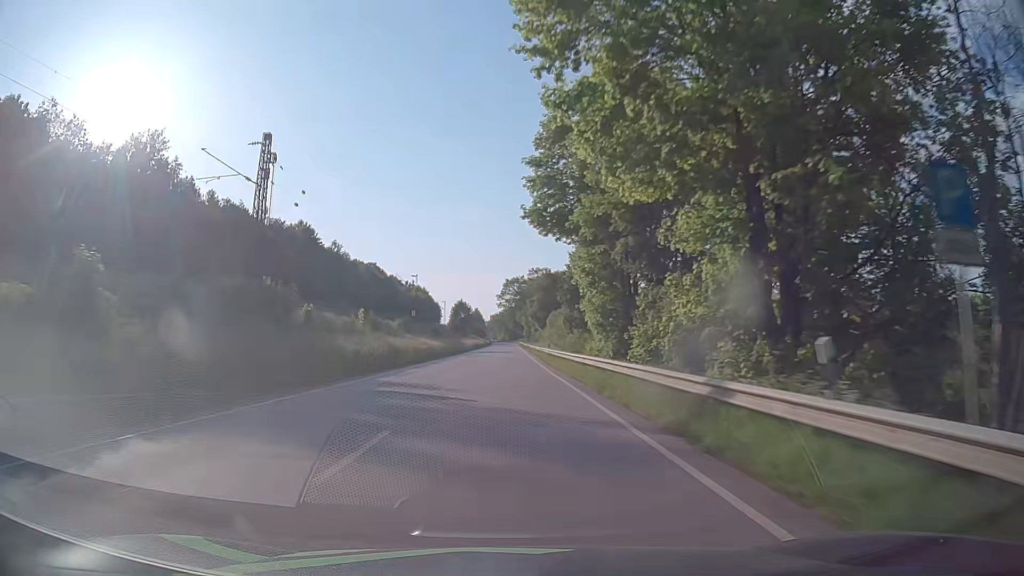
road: primary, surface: asphalt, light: Day
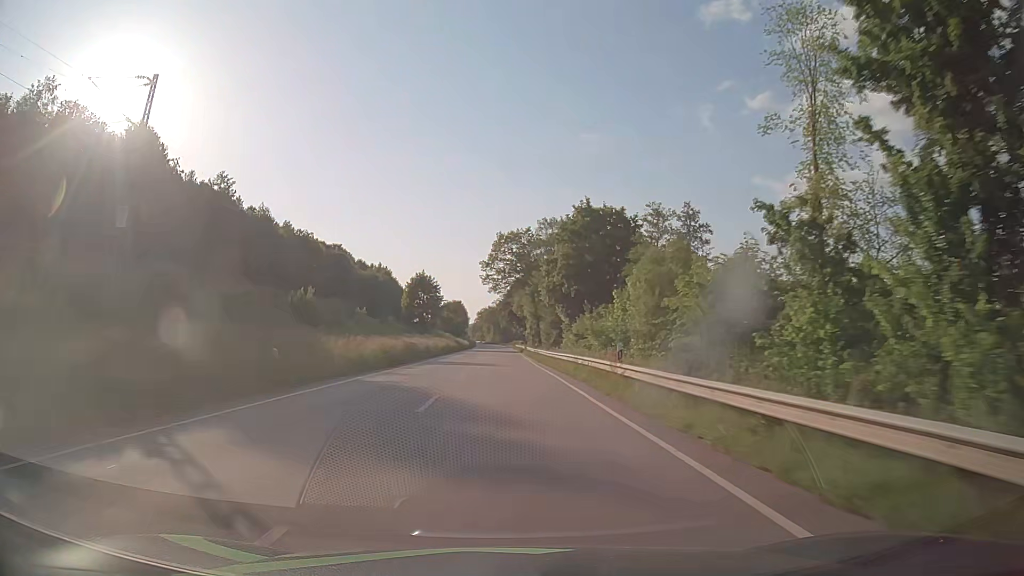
(+0.4, +78.9) m; +1°
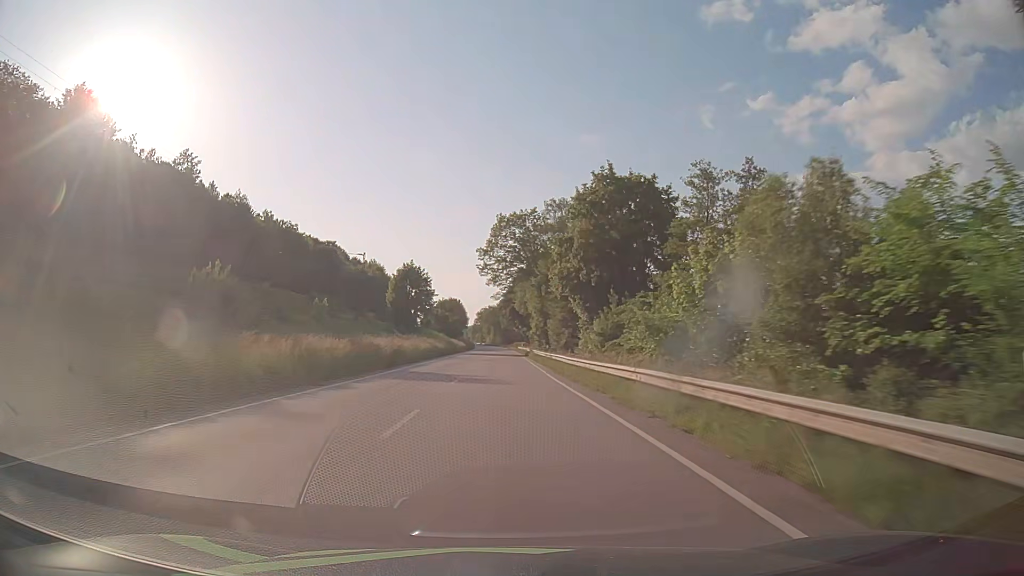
(0.0, +15.8) m; 0°
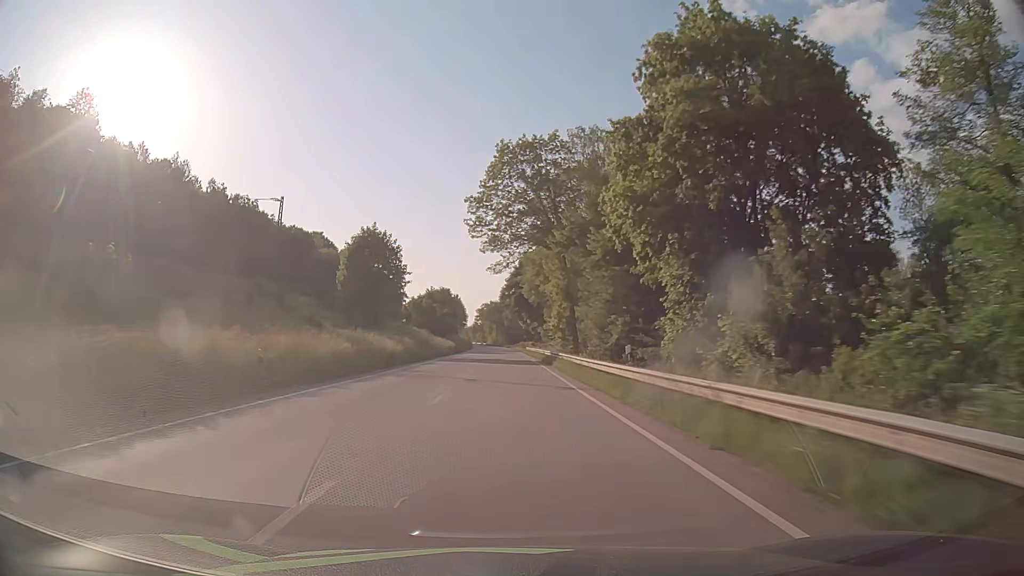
(0.0, +31.6) m; 0°
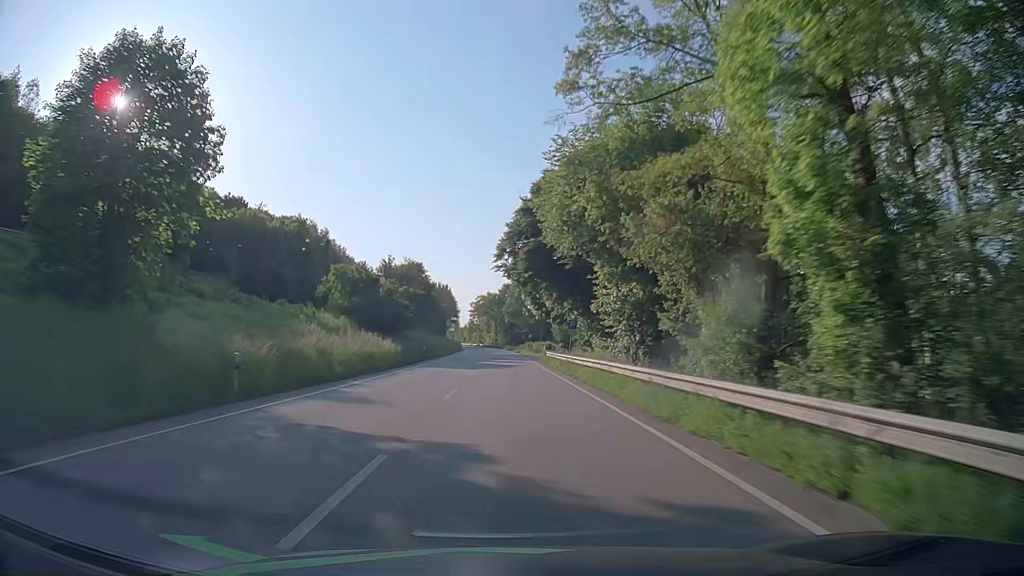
(-0.1, +47.3) m; 0°
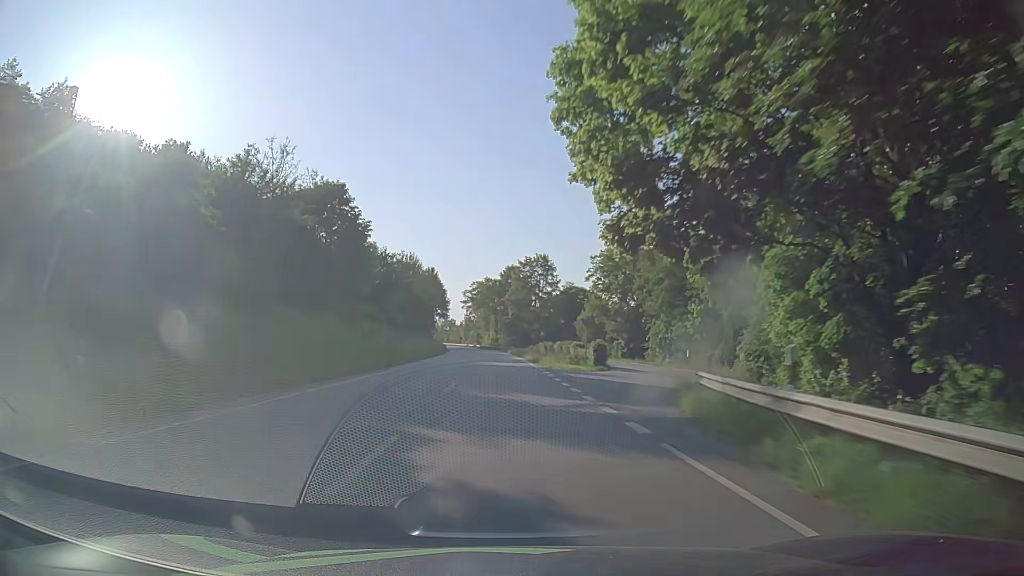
(-0.1, +47.4) m; 0°
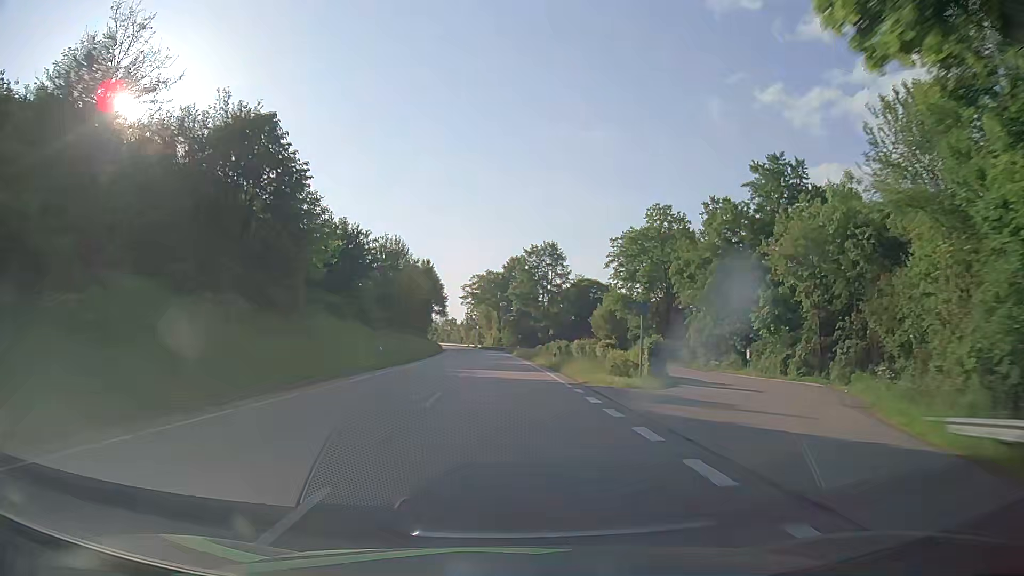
(0.0, +15.8) m; 0°
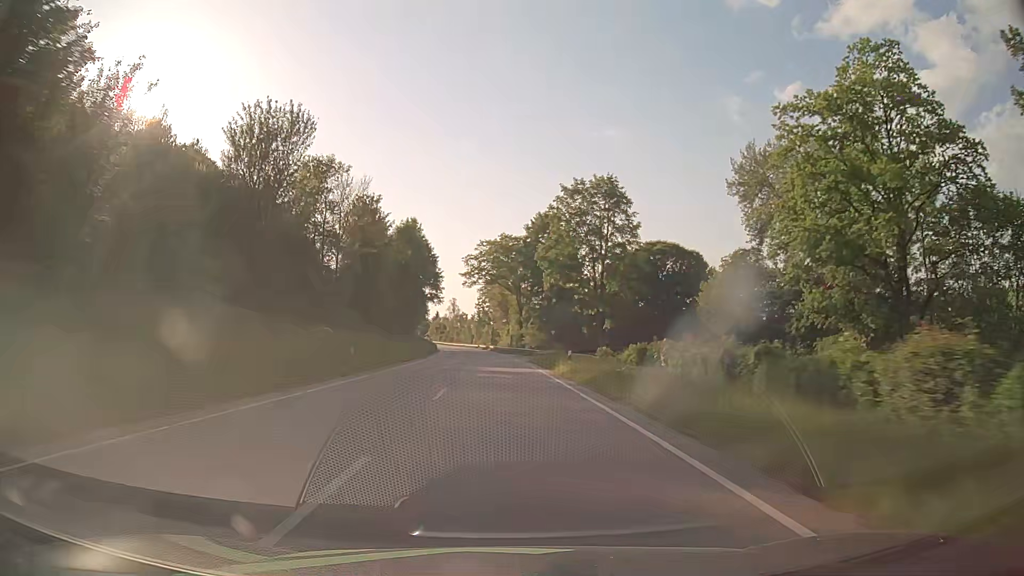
(-0.7, +47.4) m; -2°
(0, +10) (0, +20) (0, +30) (-1, +40) (-1, +50) (-2, +60) (-2, +70) (-3, +80) (-3, +90) (-4, +100) m
